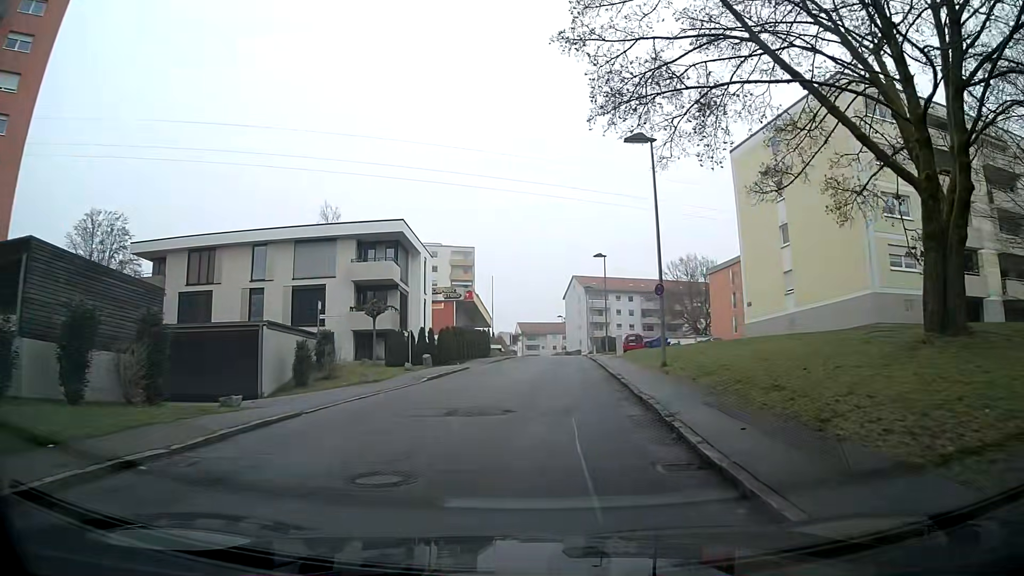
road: residential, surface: asphalt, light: Day
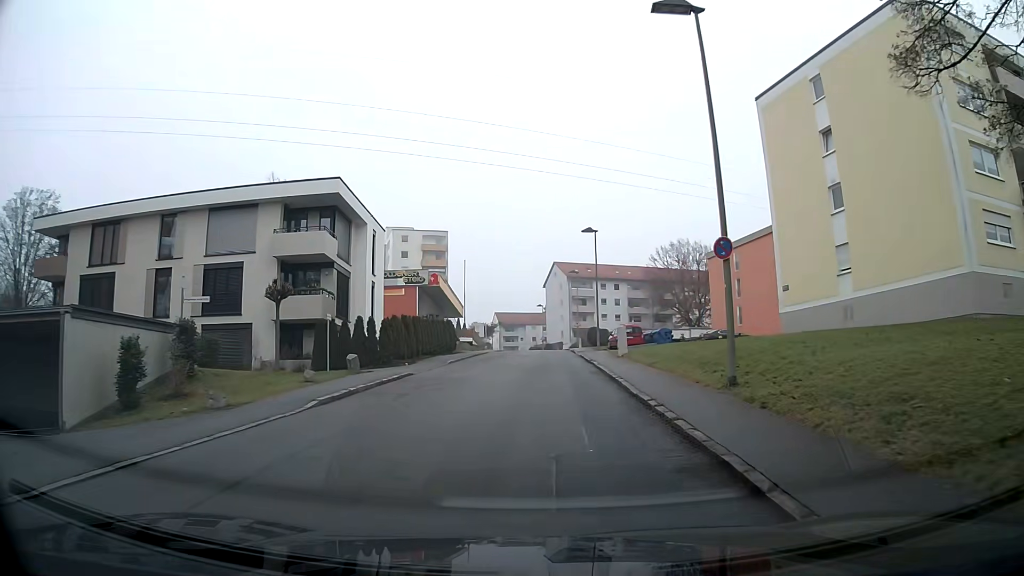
(+0.1, +9.6) m; +1°
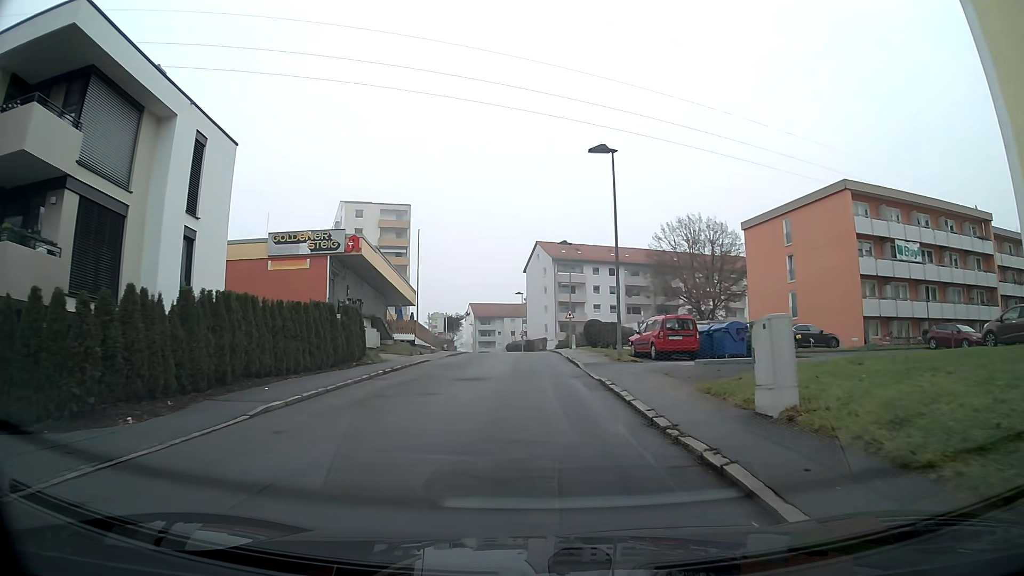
(+0.5, +19.7) m; +2°
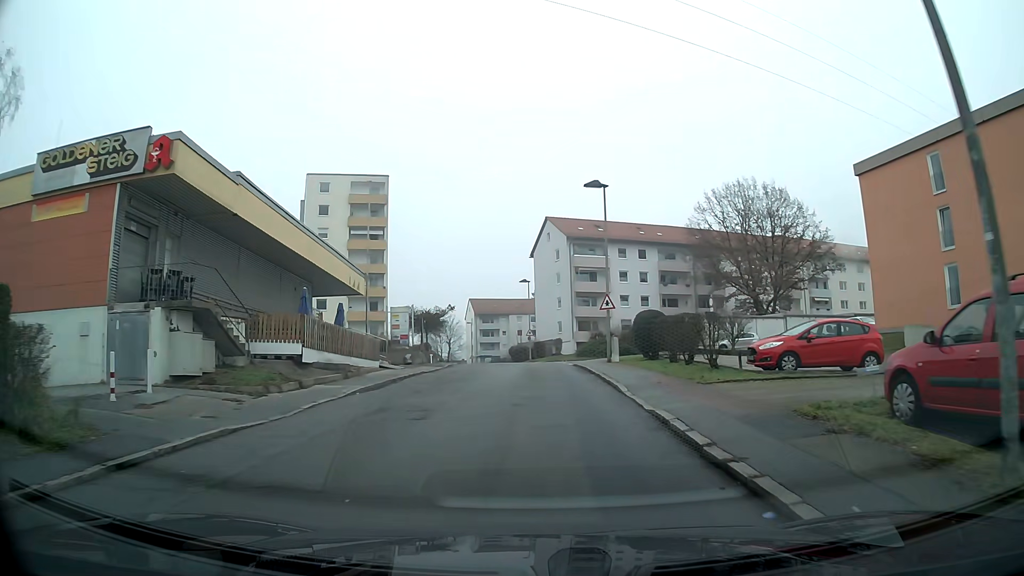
(0.0, +20.5) m; 0°
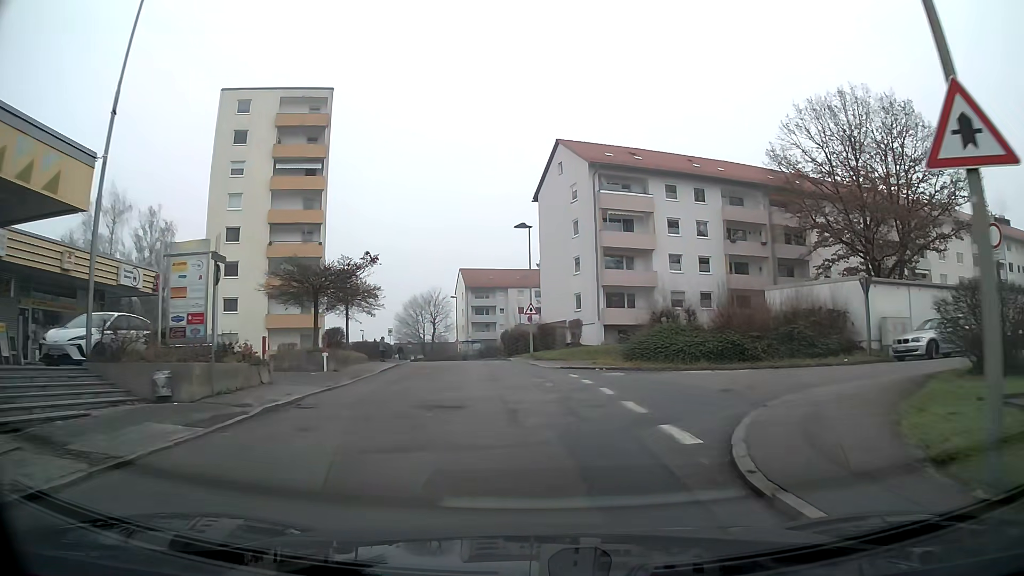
(-0.2, +25.3) m; -1°
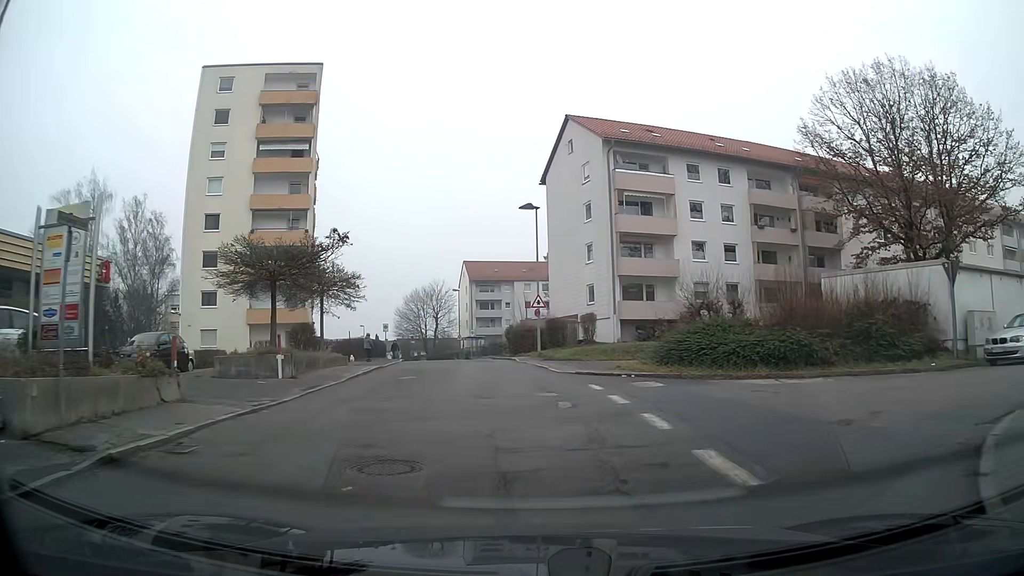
(0.0, +5.0) m; -1°
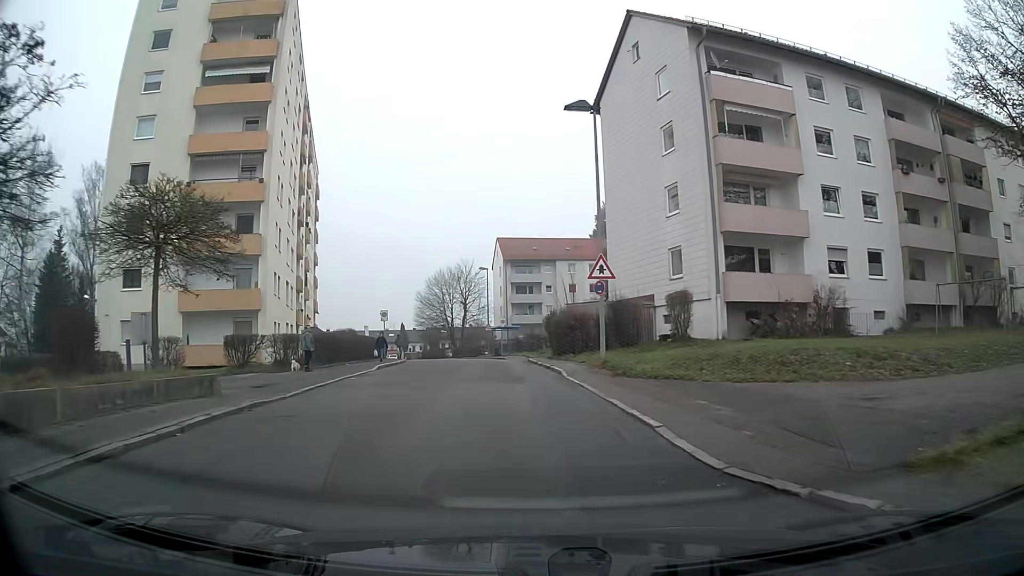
(-0.4, +15.3) m; -4°
